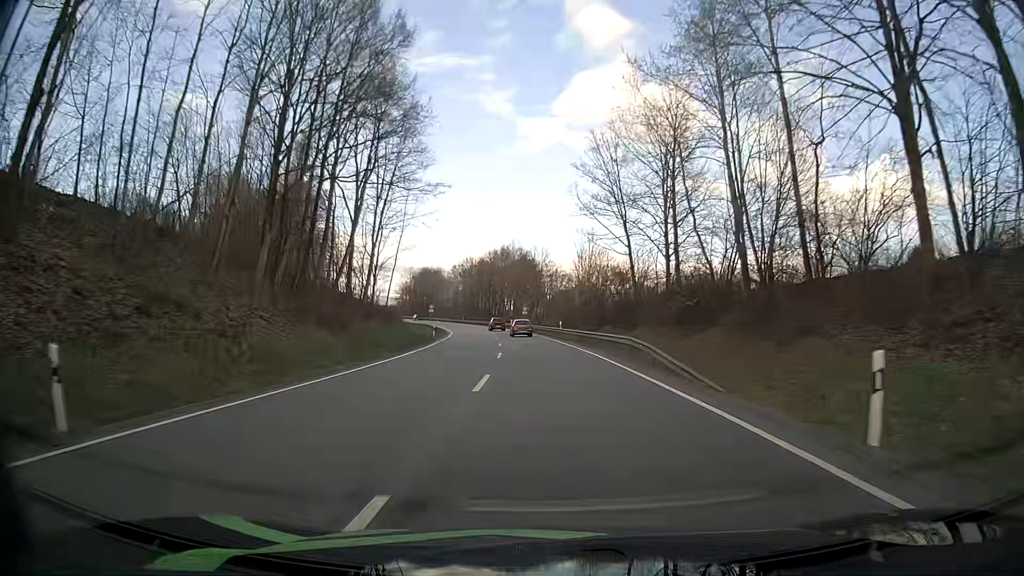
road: primary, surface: asphalt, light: Day
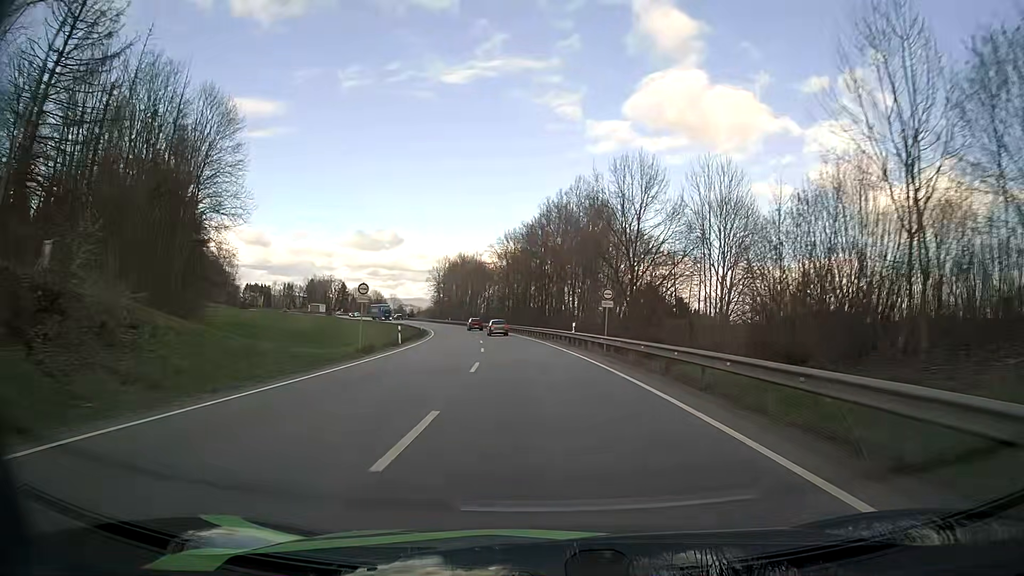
(-2.2, +55.5) m; -5°
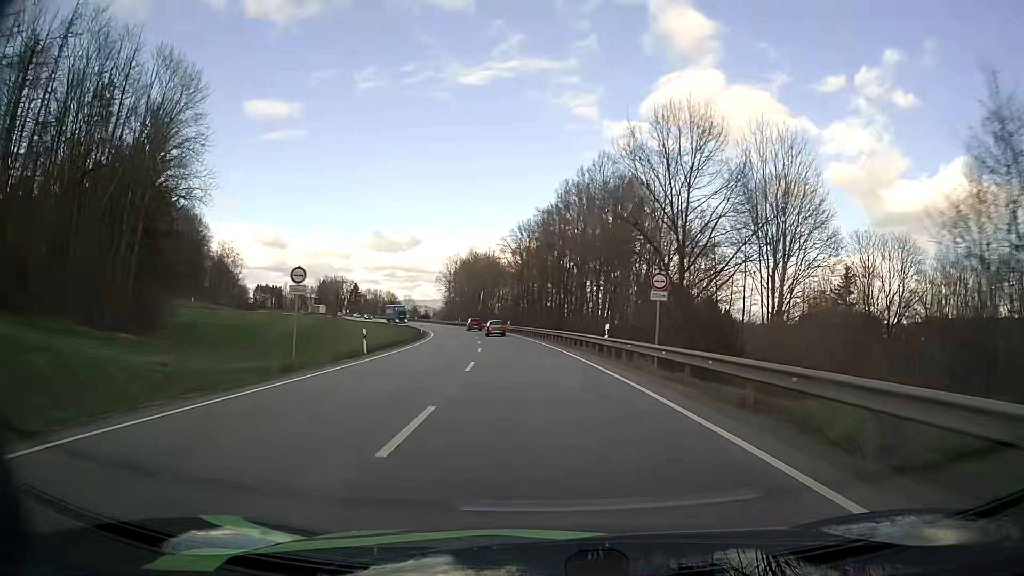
(-0.2, +11.4) m; -2°
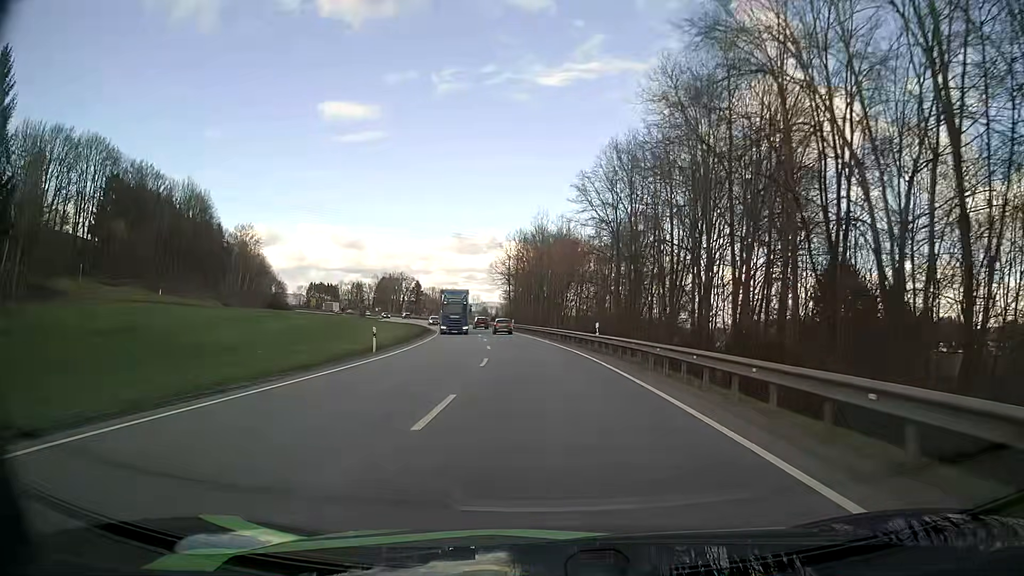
(-2.8, +46.7) m; -7°
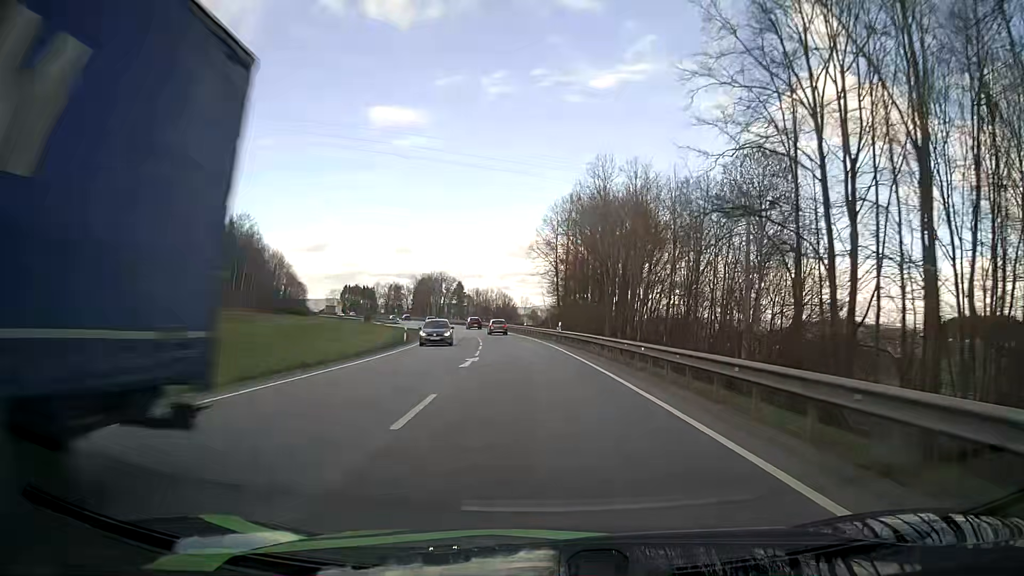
(-1.3, +36.2) m; -4°
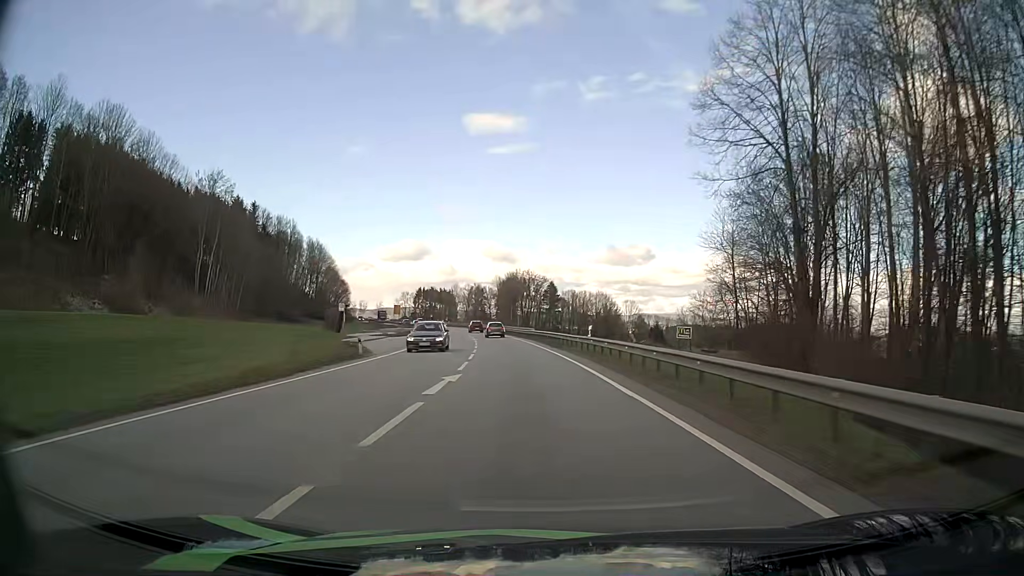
(-4.8, +62.1) m; -8°
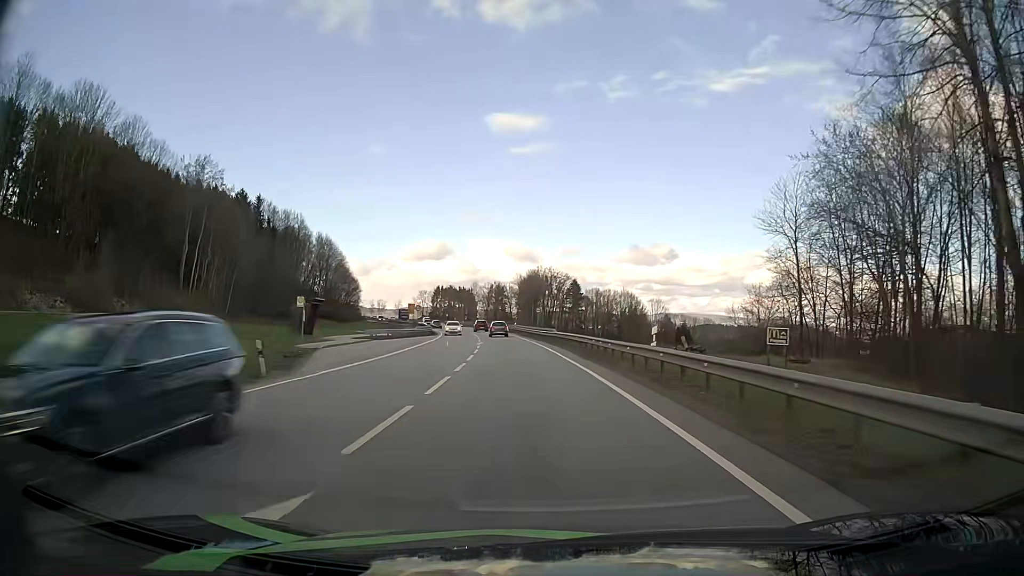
(-0.2, +12.8) m; -2°
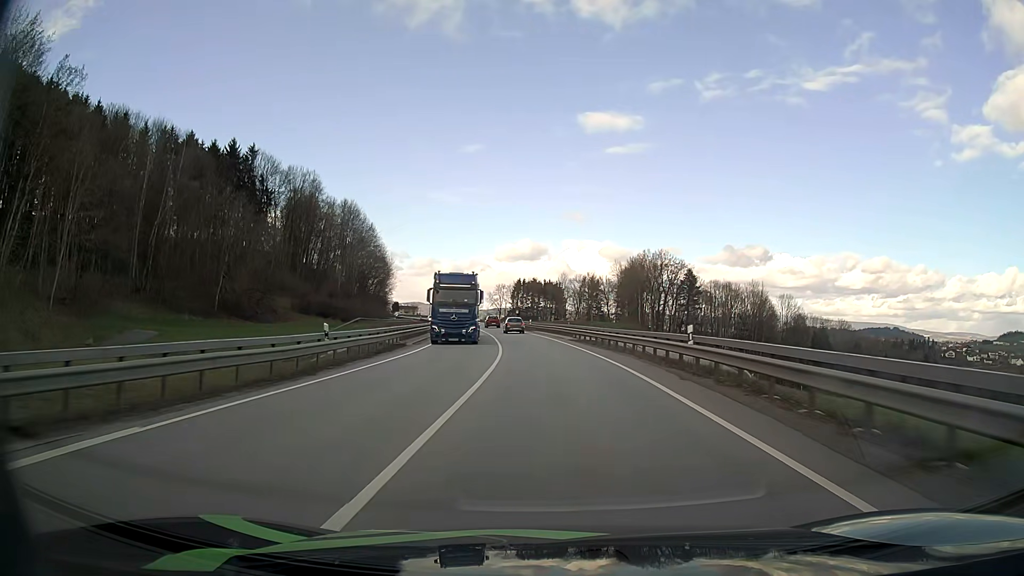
(-5.0, +64.2) m; -8°
(0, +10) (0, +20) (-1, +30) (-1, +40) (-2, +50) (-3, +60) (-5, +70) (-6, +80) (-8, +90) (-9, +99) m
